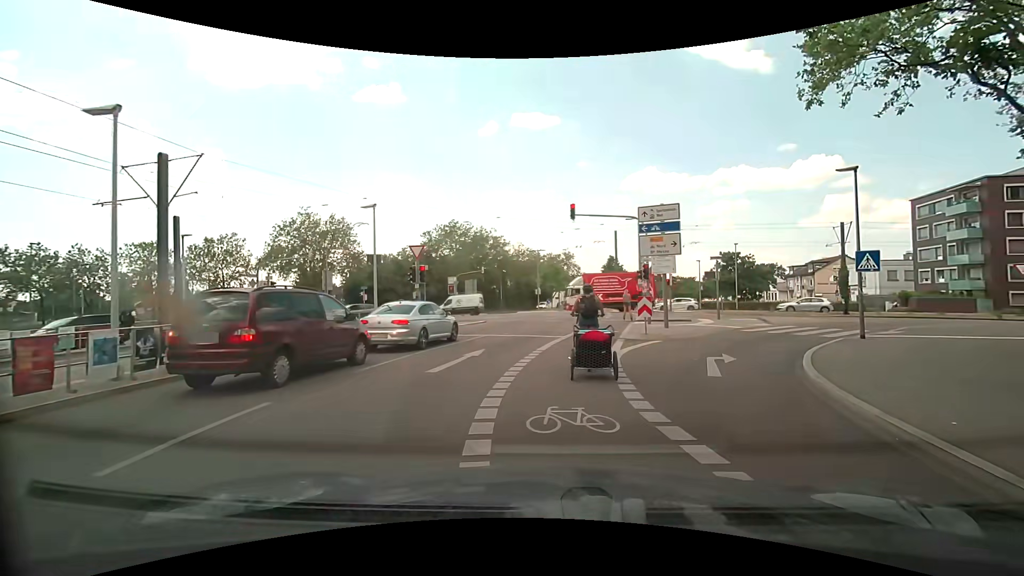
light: Day
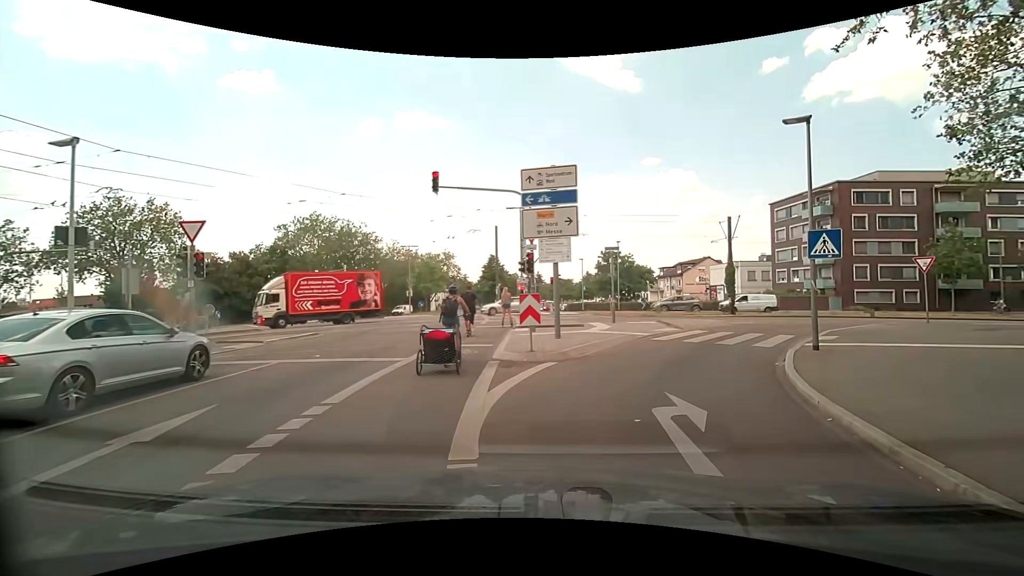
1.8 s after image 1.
(+0.8, +7.0) m; +14°
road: secondary_link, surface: asphalt
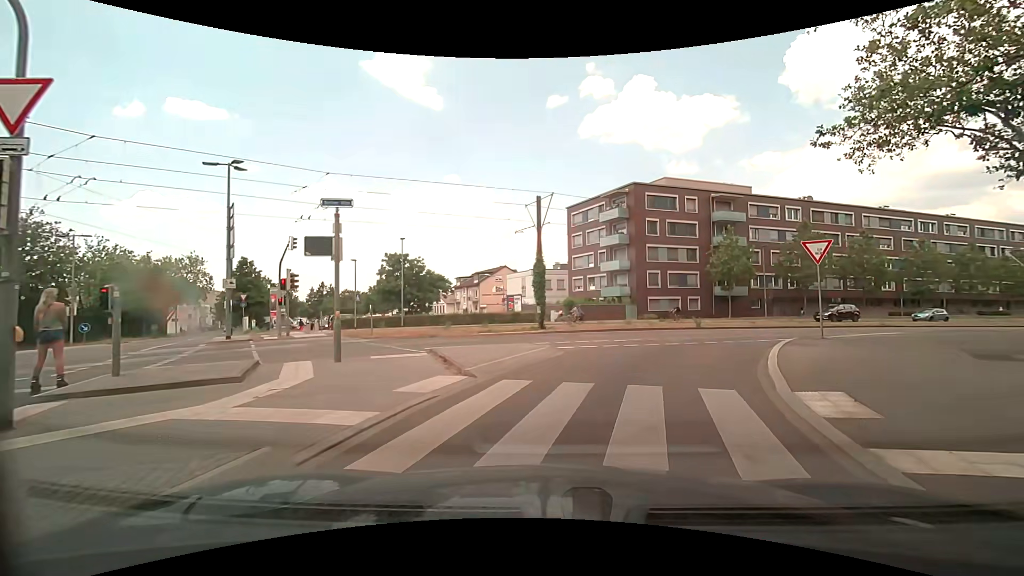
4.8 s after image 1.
(+2.5, +12.6) m; +22°
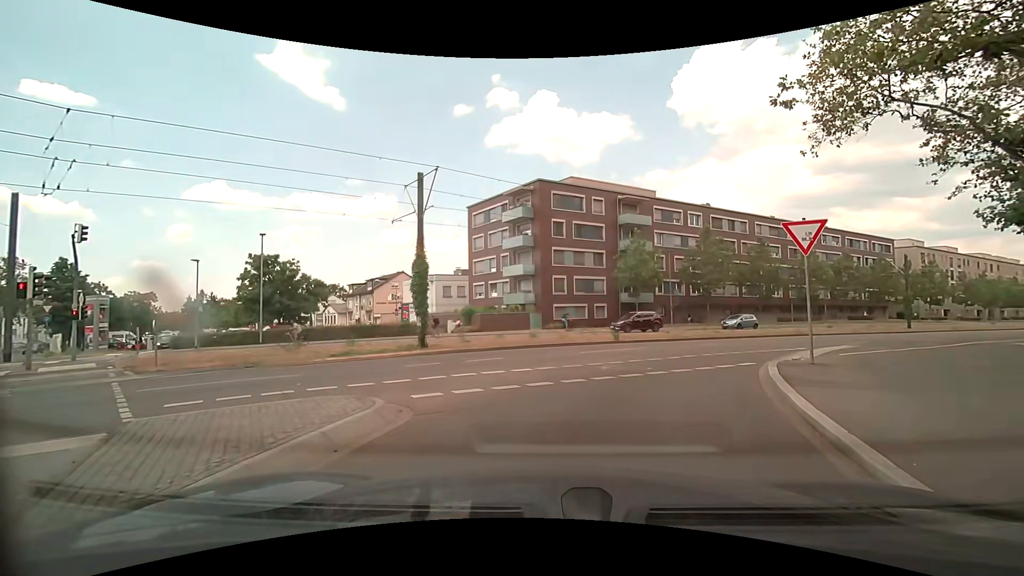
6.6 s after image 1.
(+0.6, +6.1) m; +11°
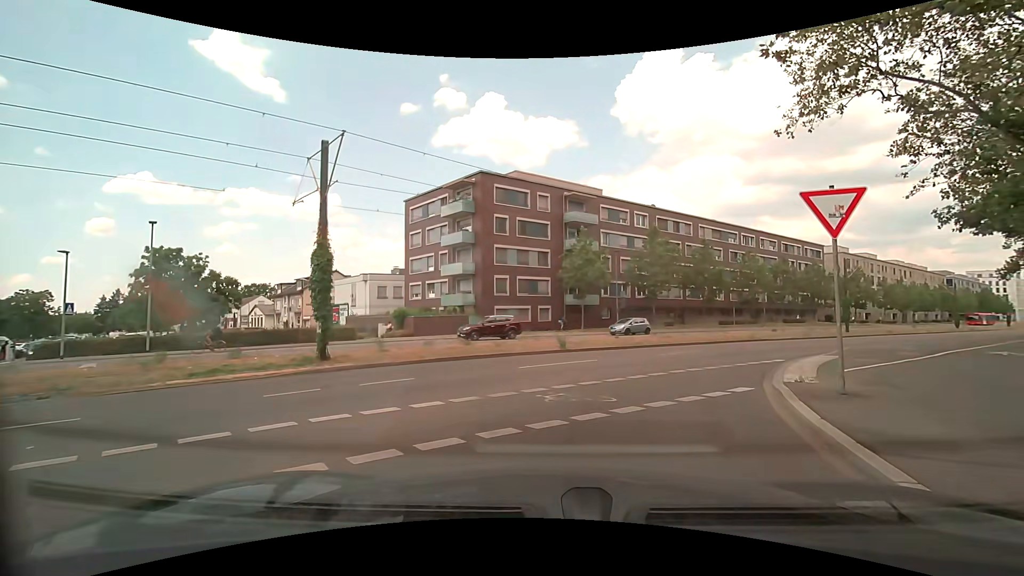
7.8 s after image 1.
(+0.2, +3.7) m; +7°
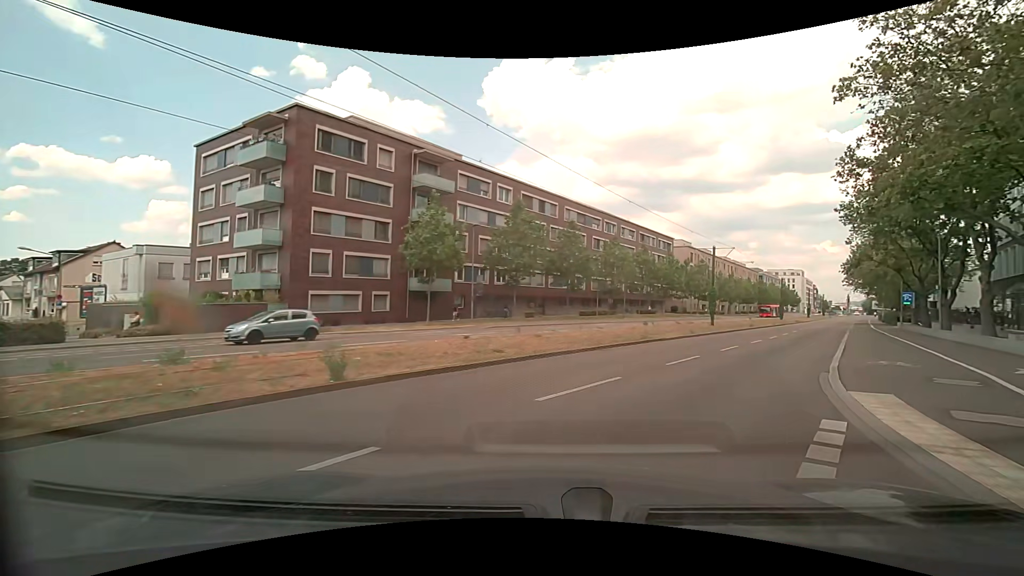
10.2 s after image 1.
(+1.1, +10.3) m; +17°
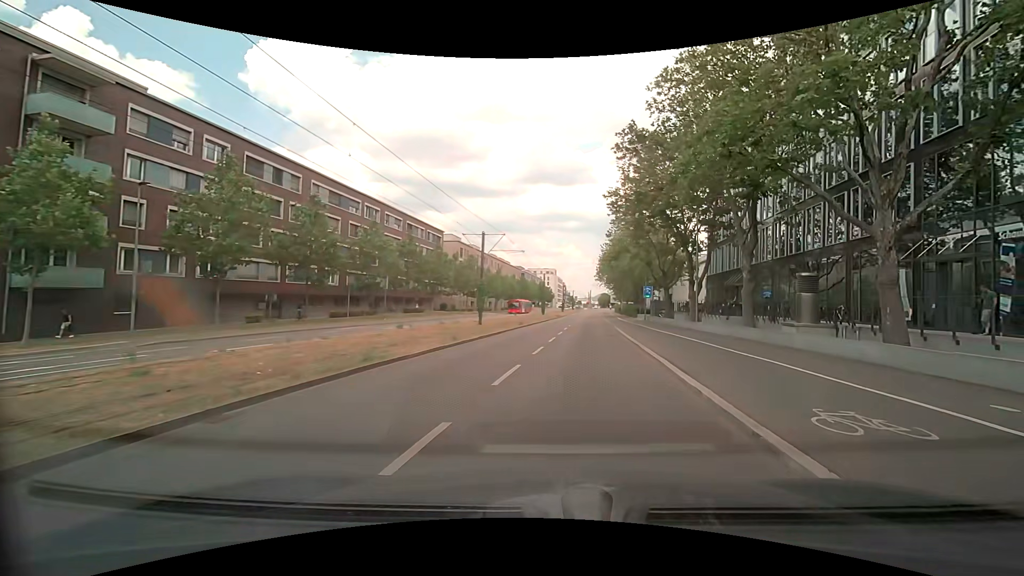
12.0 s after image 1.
(+2.1, +9.7) m; +24°
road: secondary
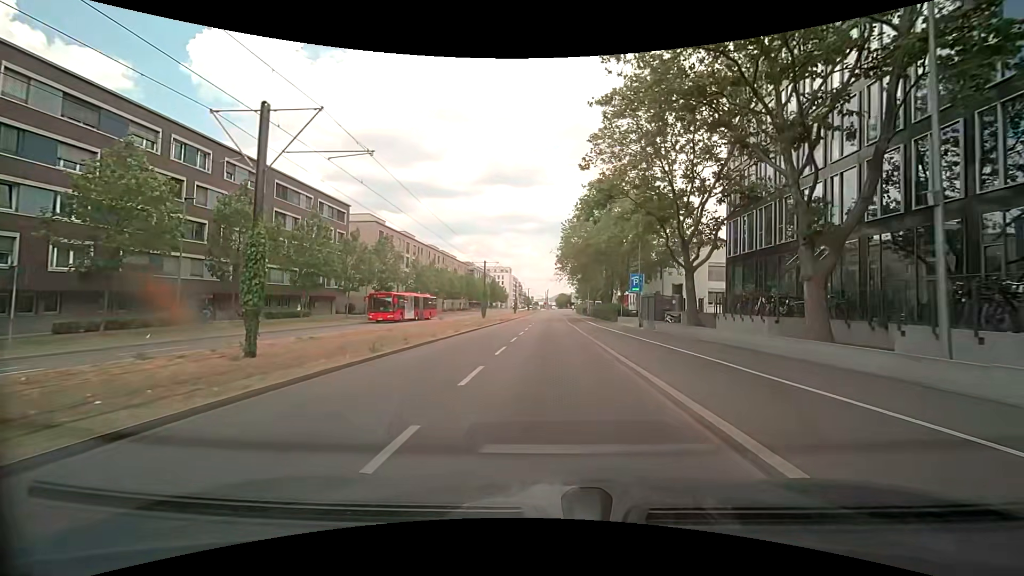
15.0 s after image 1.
(+1.9, +24.5) m; +5°
(0, +10) (0, +20) (0, +30) (0, +40) (0, +50) (0, +60) (0, +70) (+1, +80) (+1, +90) (+1, +100) m
